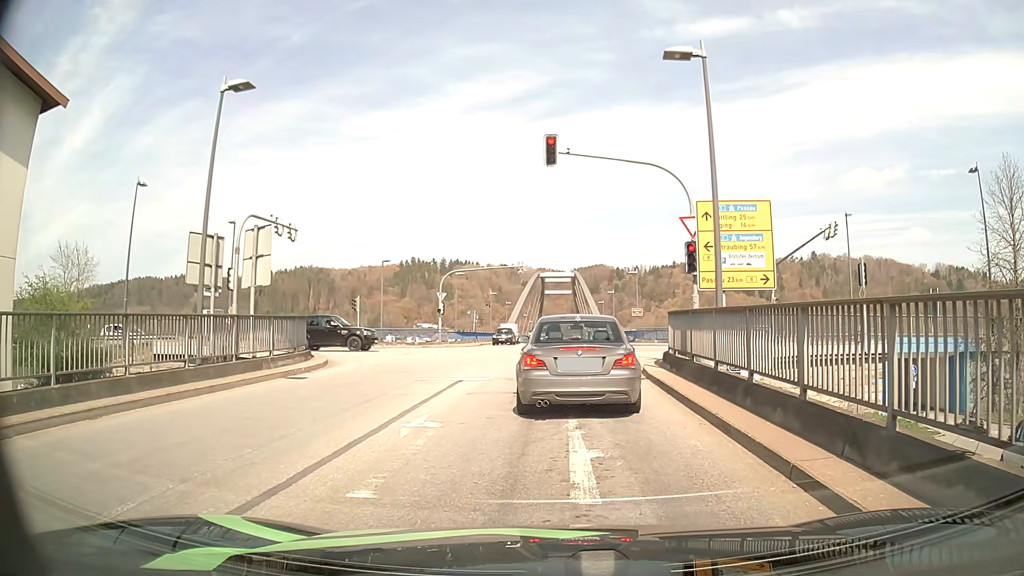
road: tertiary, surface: asphalt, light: Day
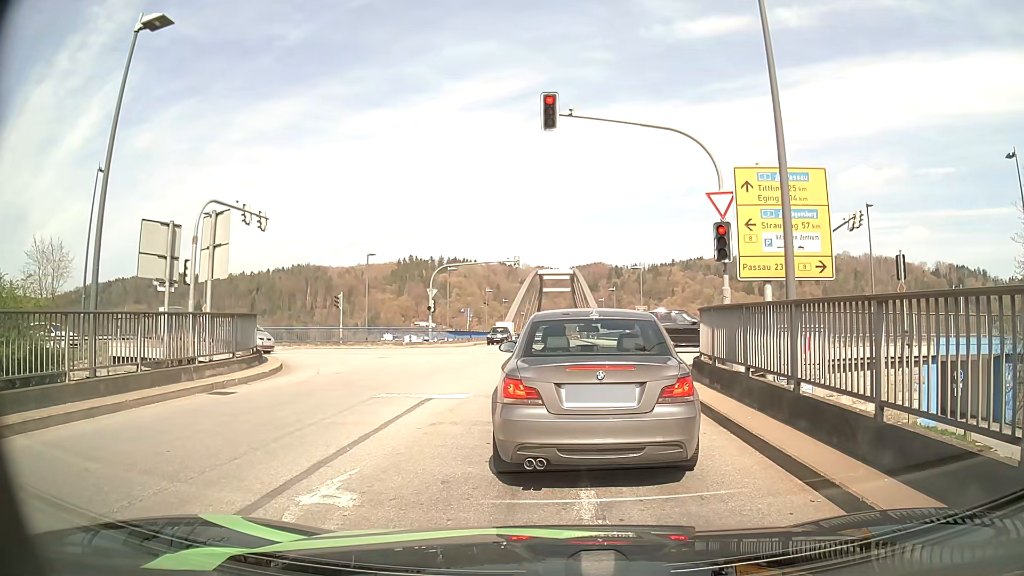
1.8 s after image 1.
(0.0, +3.7) m; 0°
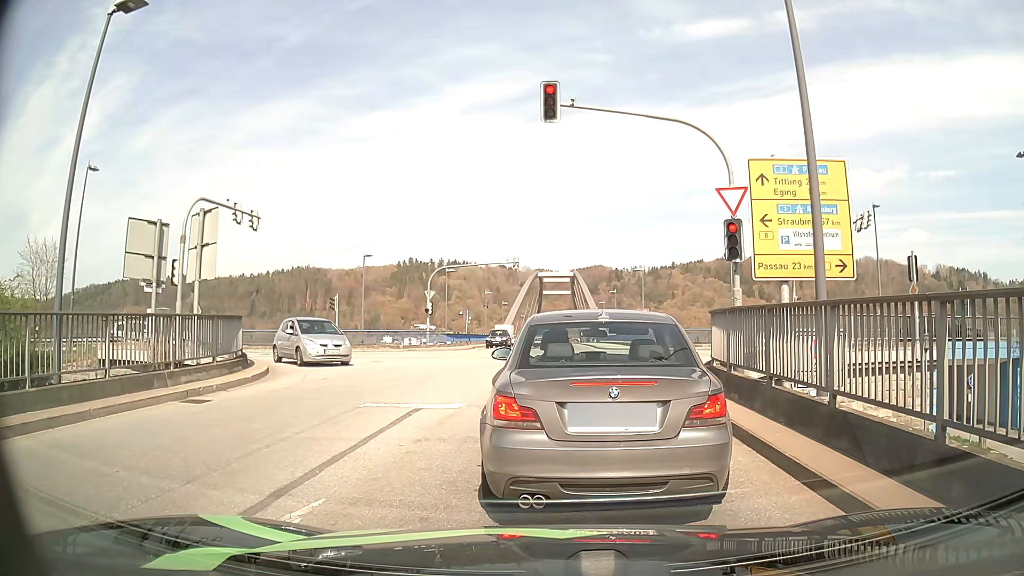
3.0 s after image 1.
(0.0, +0.9) m; 0°
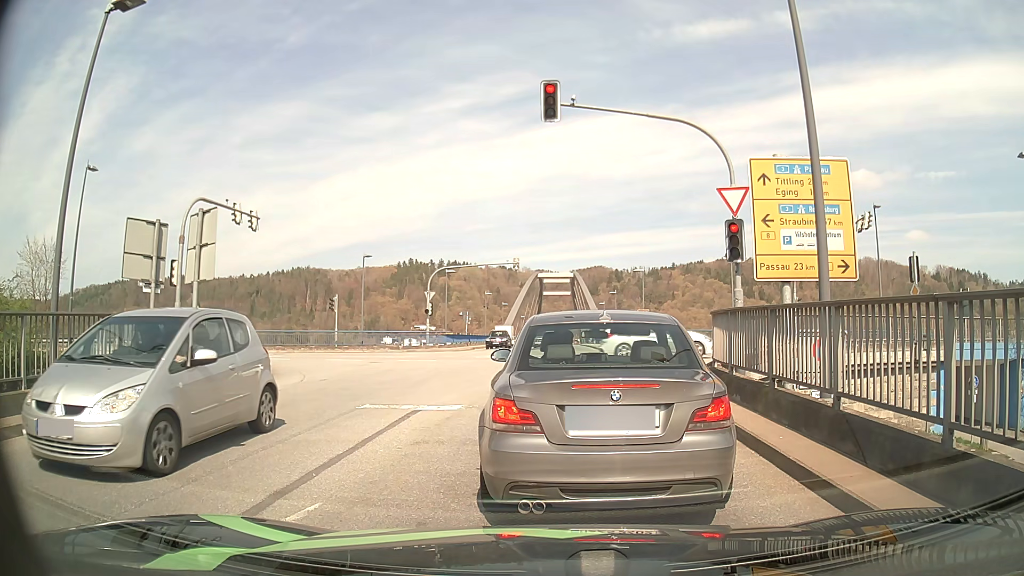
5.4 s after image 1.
(0.0, +0.2) m; 0°
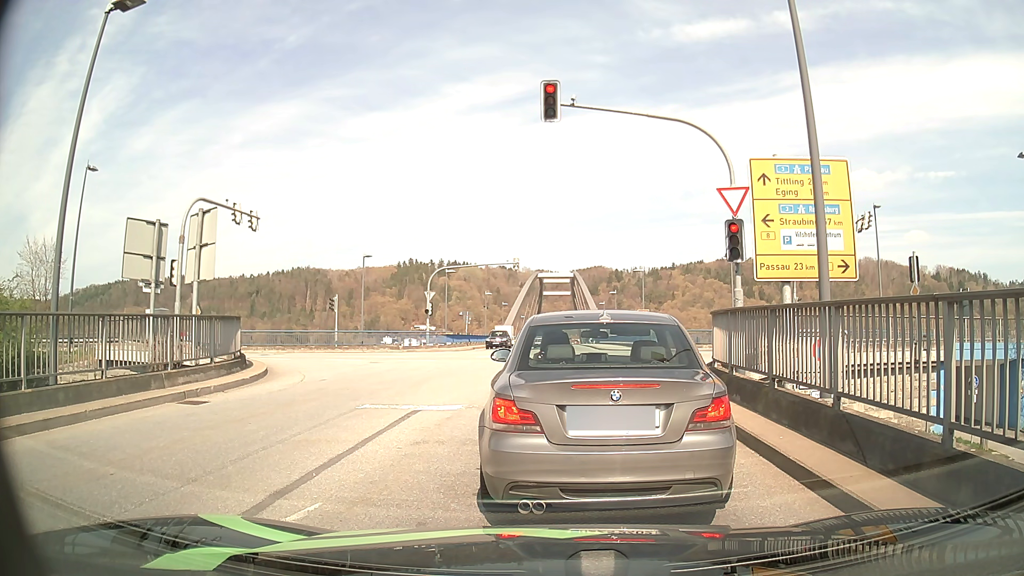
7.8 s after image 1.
(0.0, 0.0) m; 0°
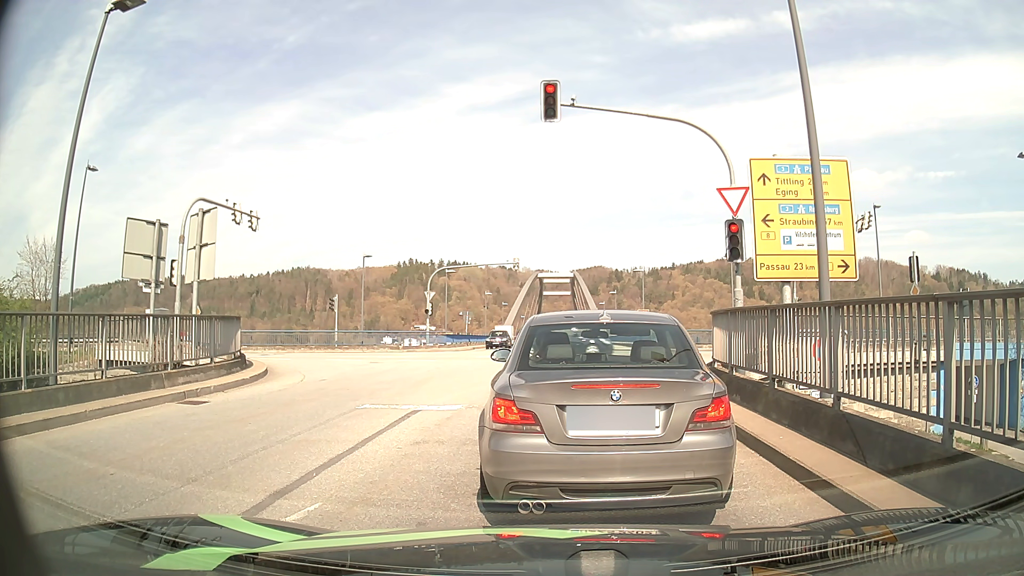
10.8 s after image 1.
(0.0, 0.0) m; 0°
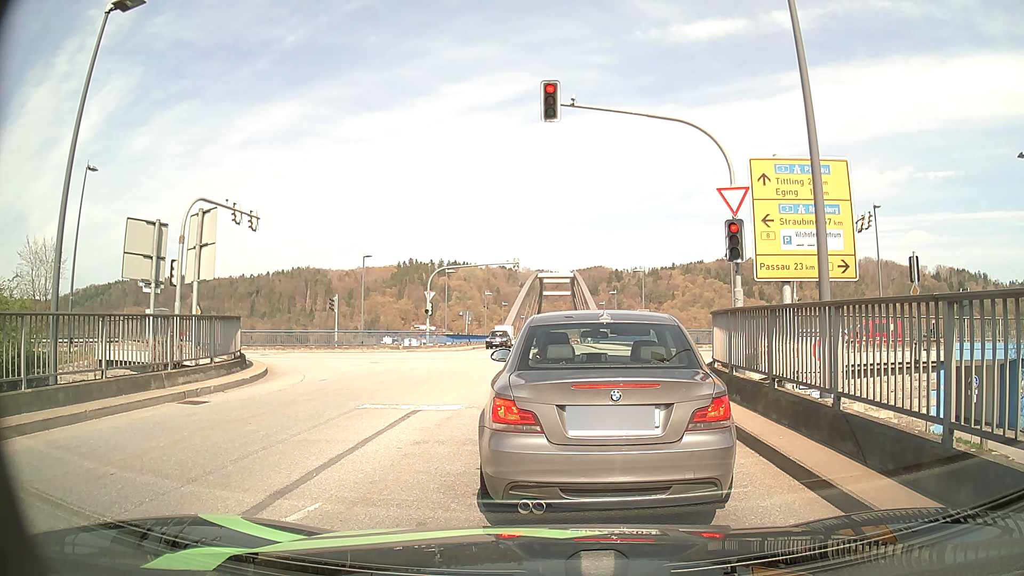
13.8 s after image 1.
(0.0, 0.0) m; 0°
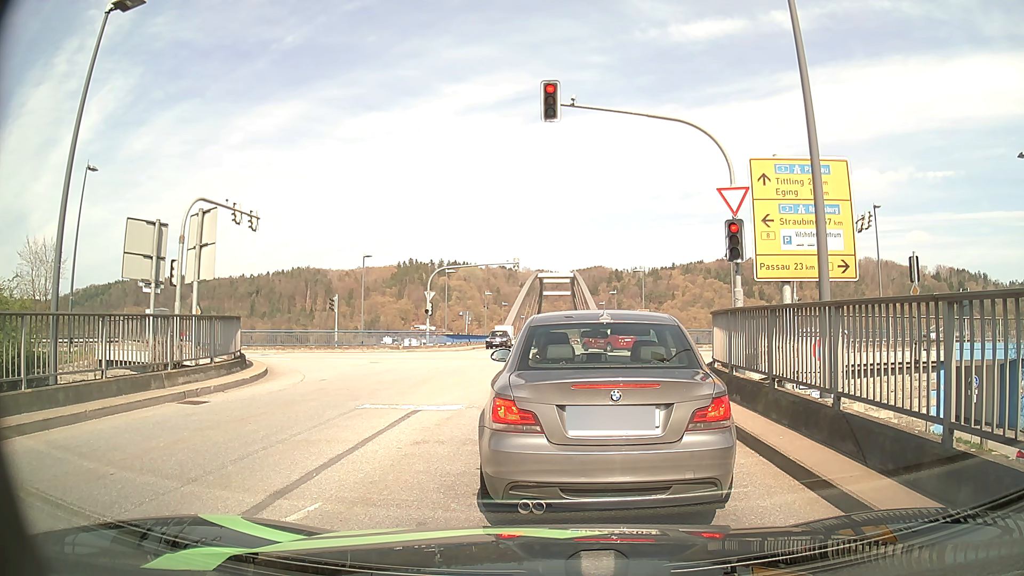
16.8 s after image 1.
(0.0, 0.0) m; 0°
(0, +10) (+2, +20) (+8, +27) (+18, +29) (+28, +29) (+38, +28) (+48, +28) (+58, +27) (+68, +27) (+78, +26) m
